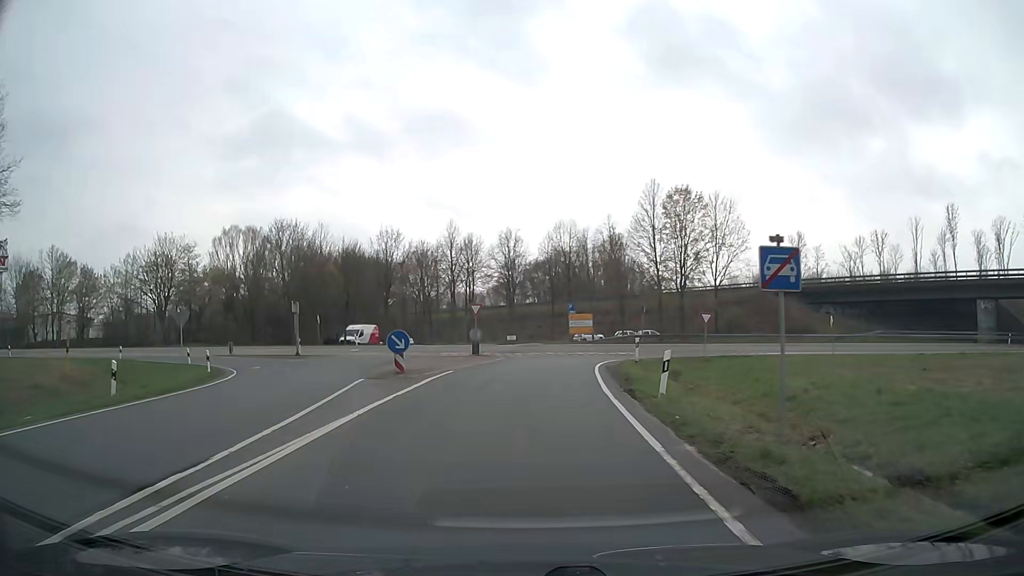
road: trunk_link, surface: asphalt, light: Day
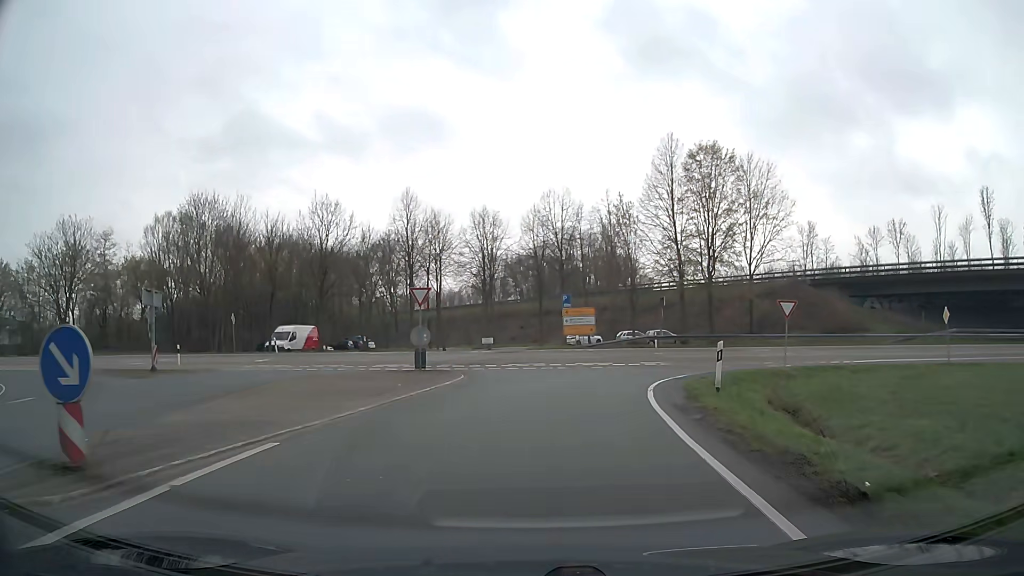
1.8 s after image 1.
(+0.2, +15.6) m; +1°
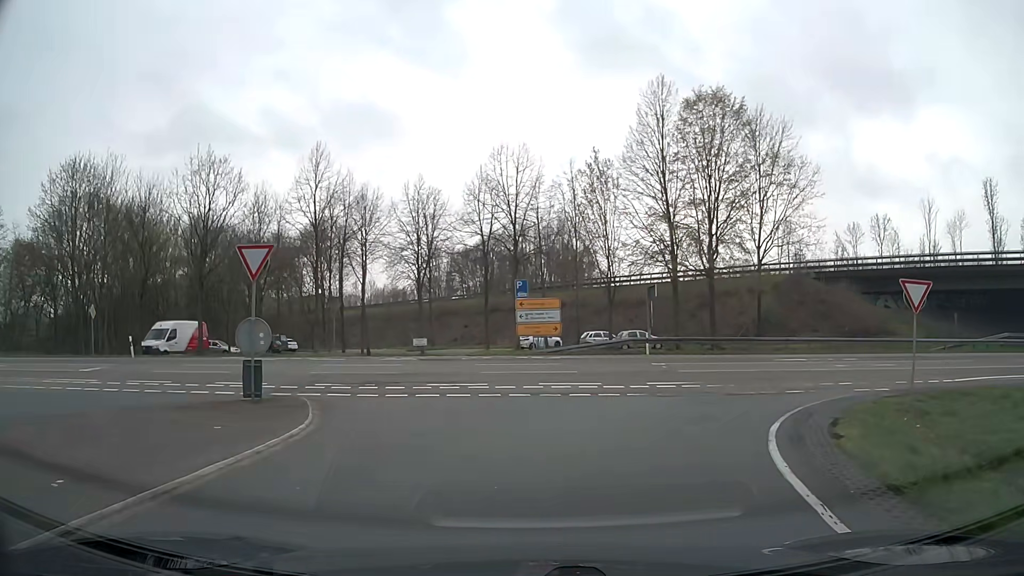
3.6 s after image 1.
(+0.3, +12.1) m; +5°
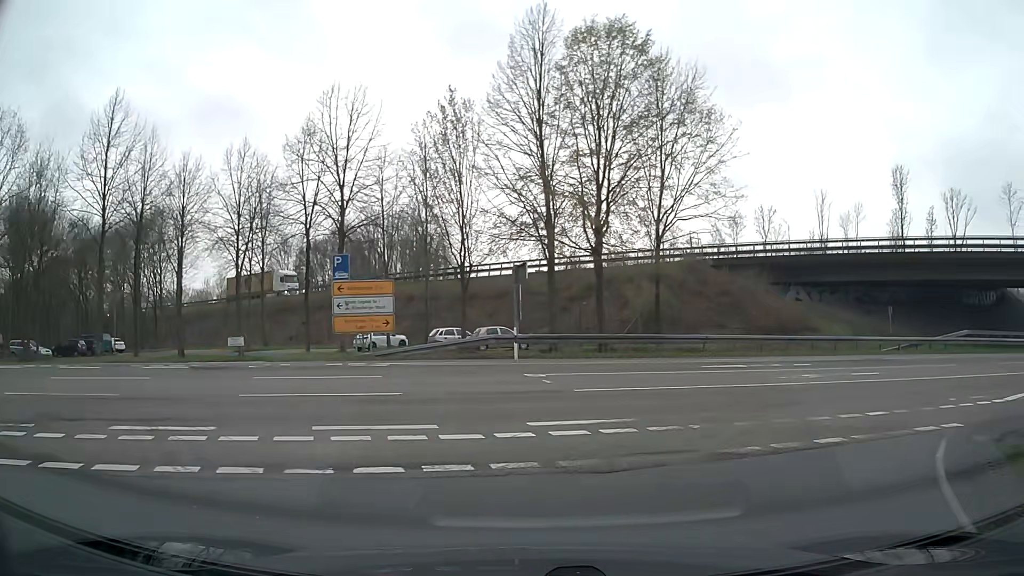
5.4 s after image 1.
(+0.8, +9.0) m; +12°
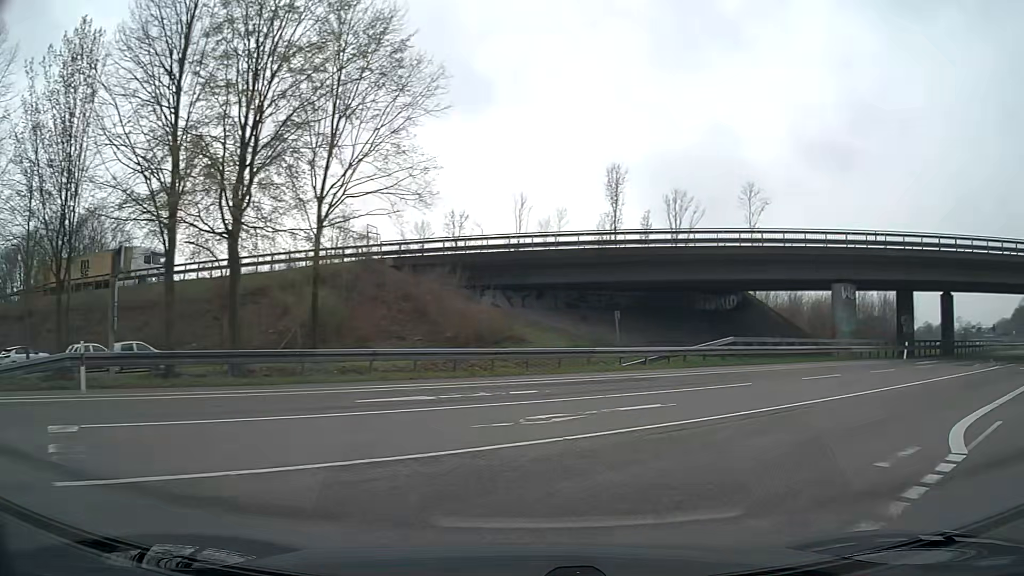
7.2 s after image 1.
(+1.6, +8.0) m; +25°
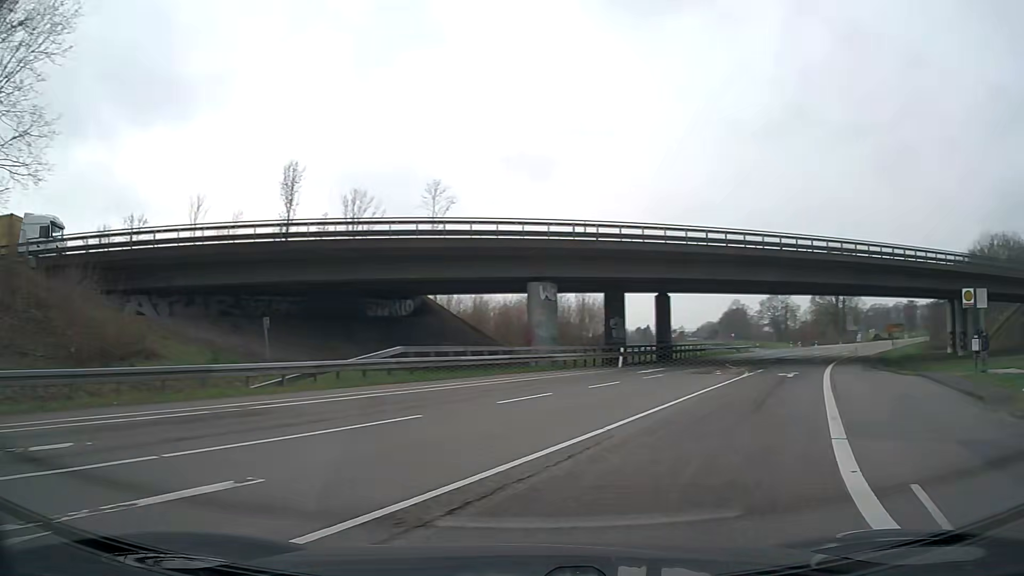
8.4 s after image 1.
(+1.6, +6.3) m; +26°
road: secondary
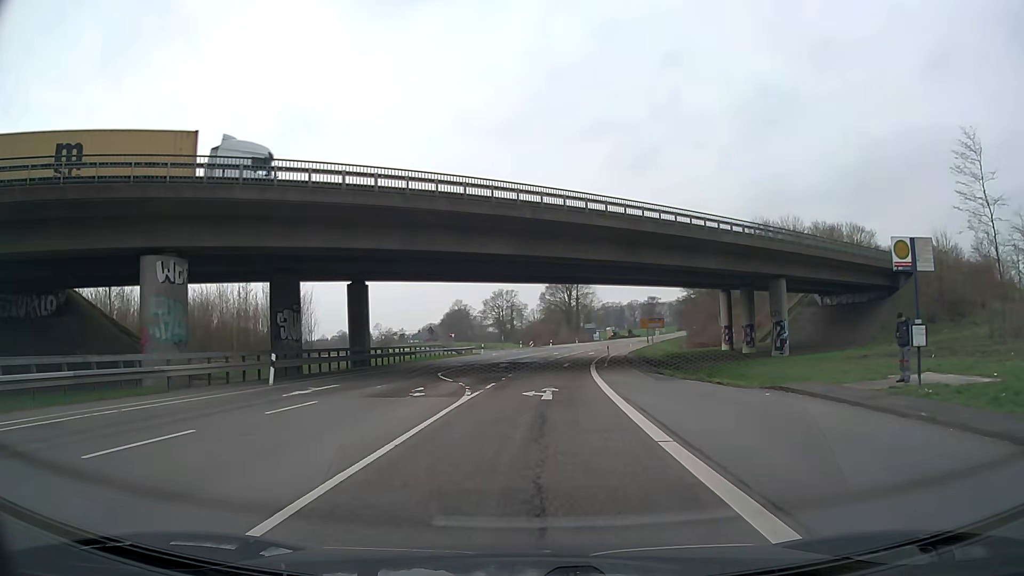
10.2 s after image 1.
(+4.0, +12.7) m; +25°
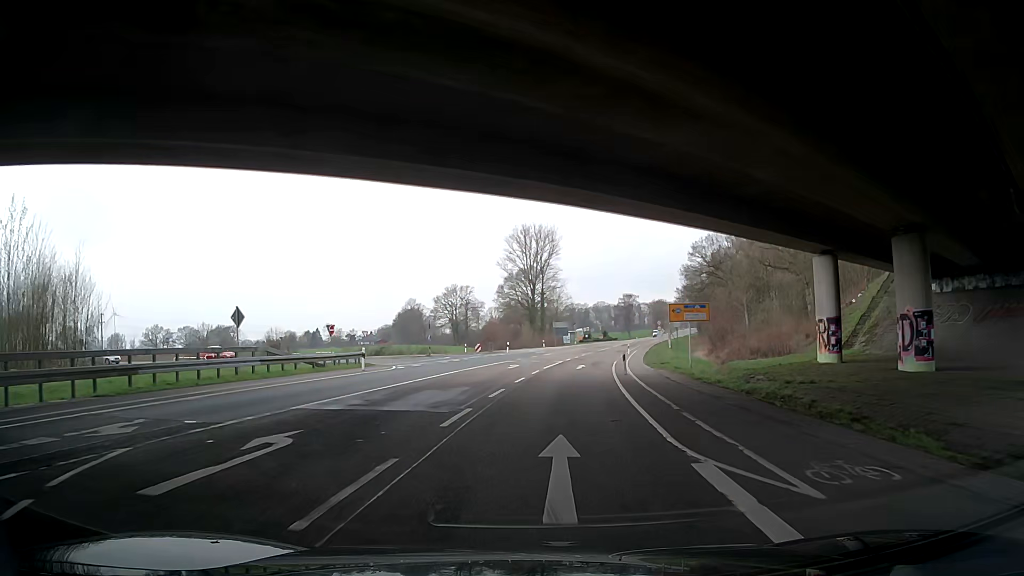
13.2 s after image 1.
(+1.6, +33.8) m; +5°
(0, +10) (+1, +20) (+1, +30) (+2, +40) (+3, +50) (+5, +60) (+7, +70) (+8, +79) (+10, +89) (+12, +99) m
